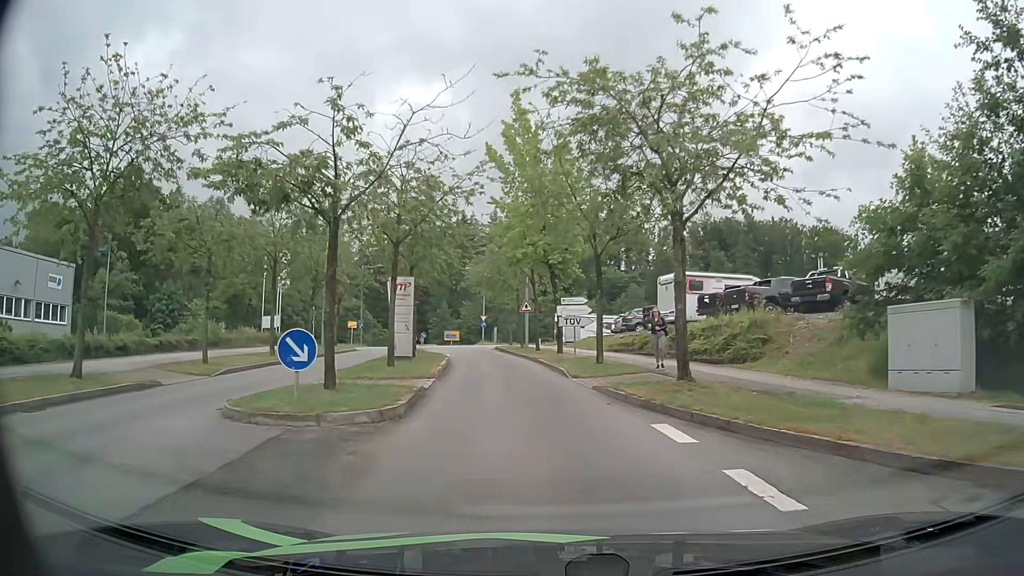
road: residential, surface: asphalt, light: Day
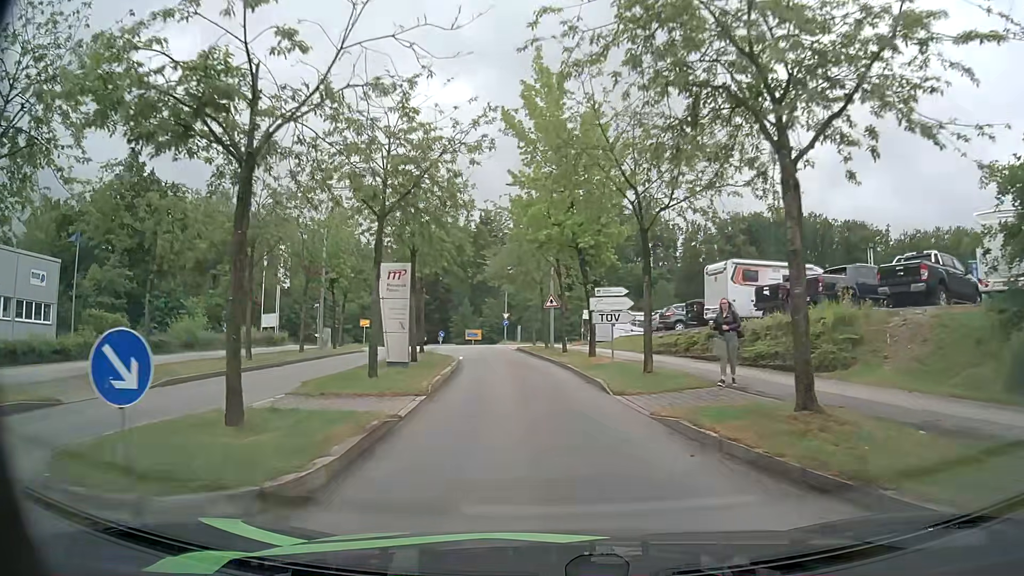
(-0.1, +5.0) m; -2°
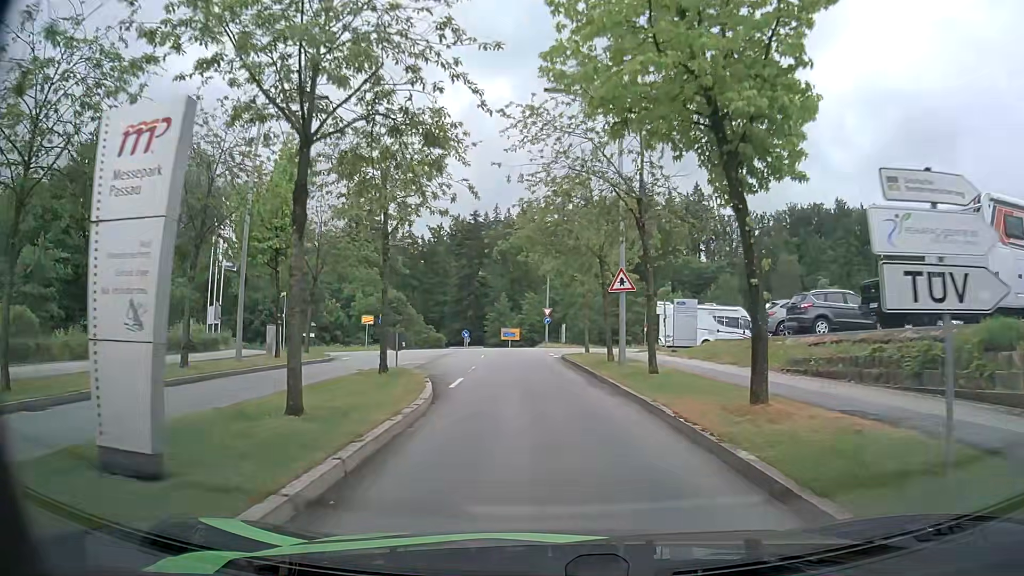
(-0.6, +14.9) m; -3°
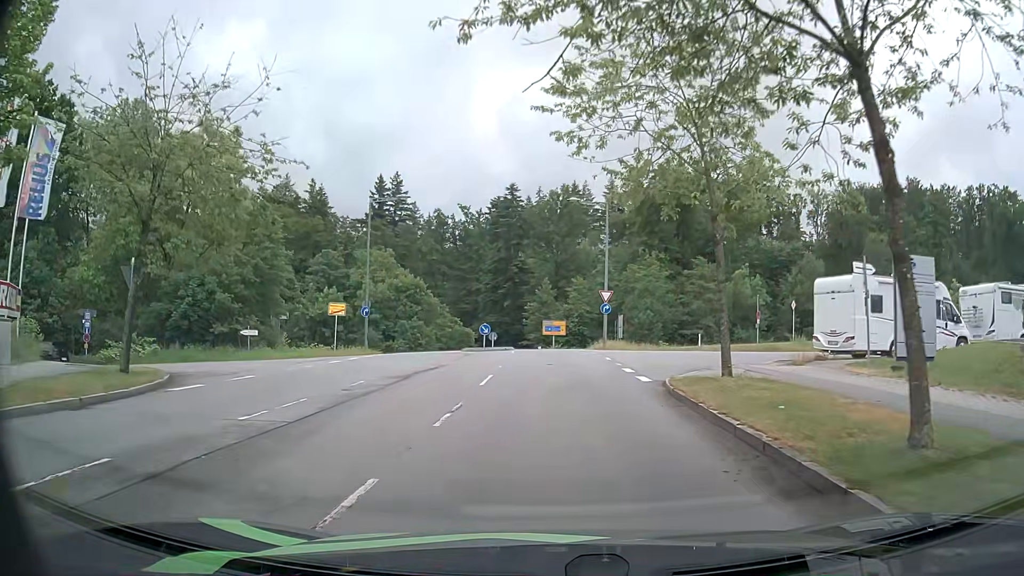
(-0.9, +18.4) m; -4°
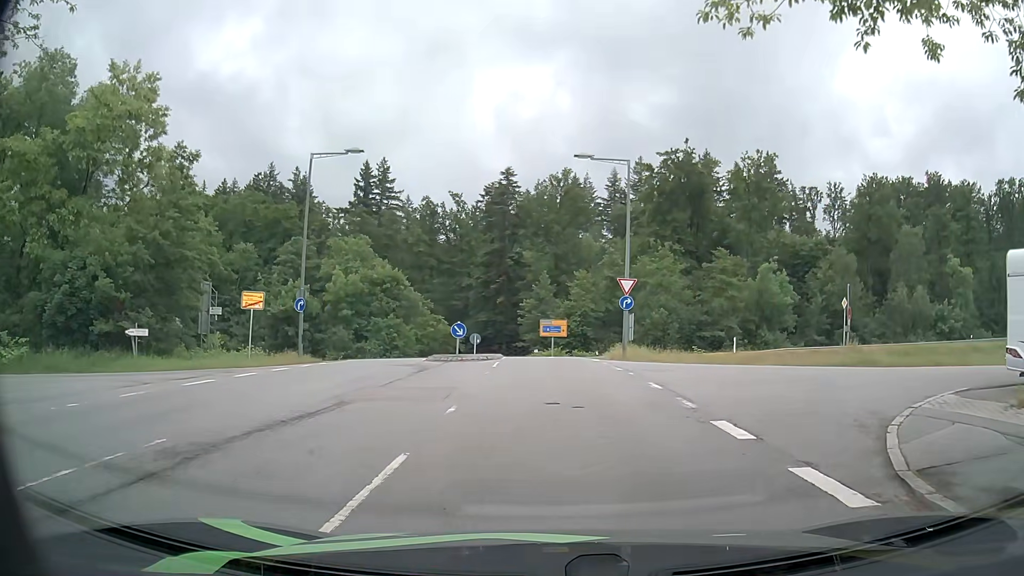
(-0.1, +10.6) m; 0°
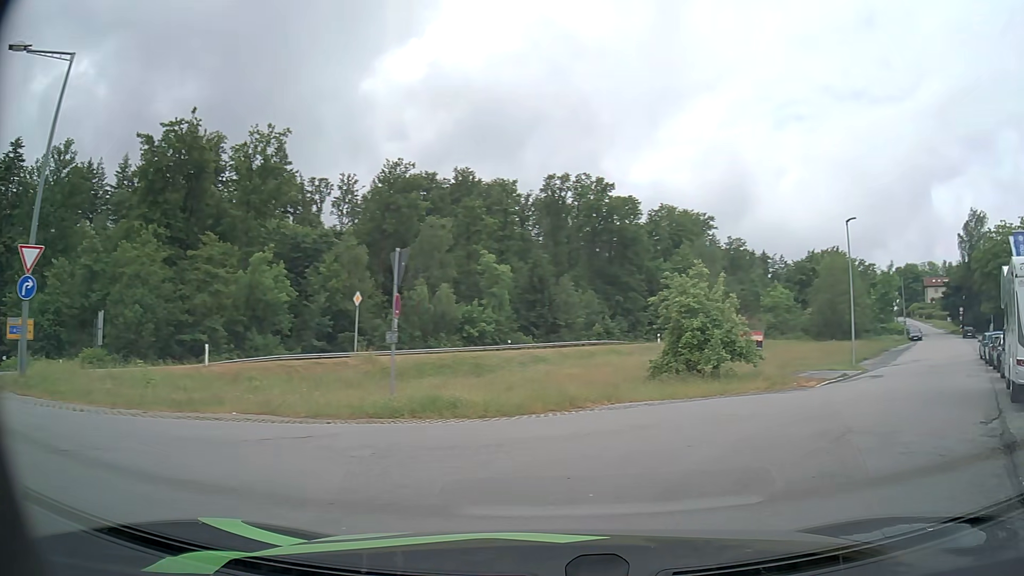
(+3.4, +11.9) m; +45°
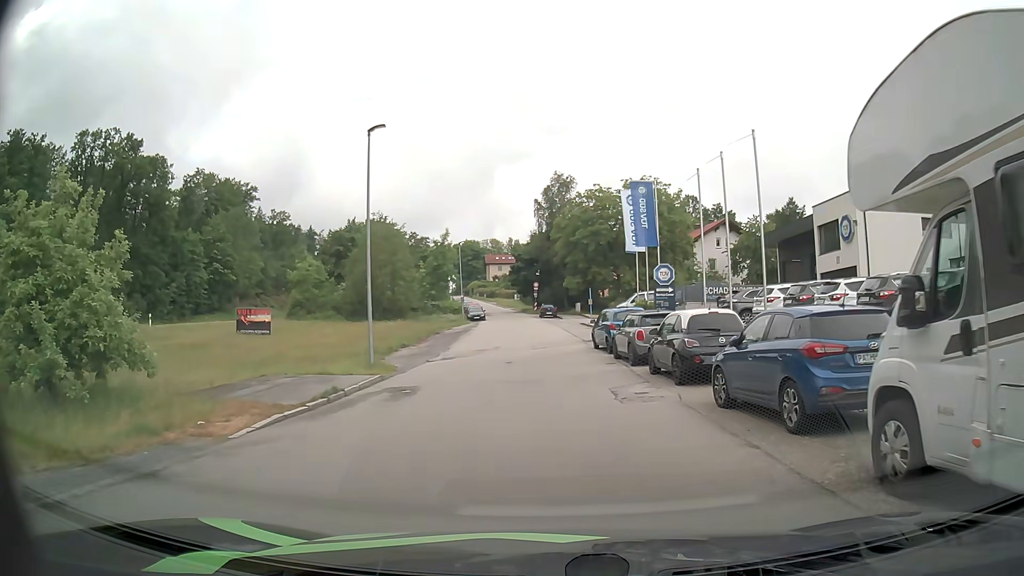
(+5.9, +13.1) m; +36°
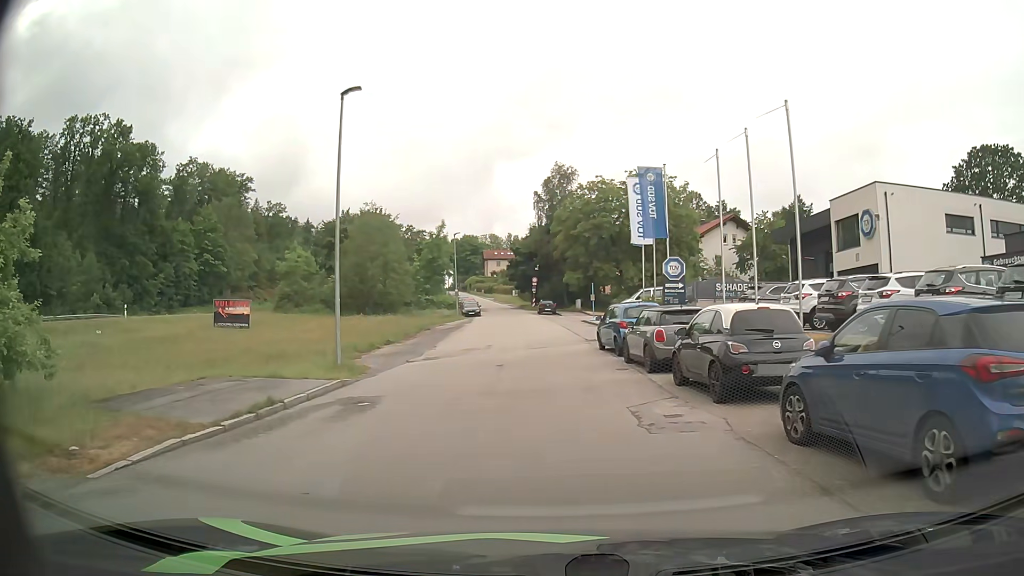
(0.0, +3.3) m; 0°
